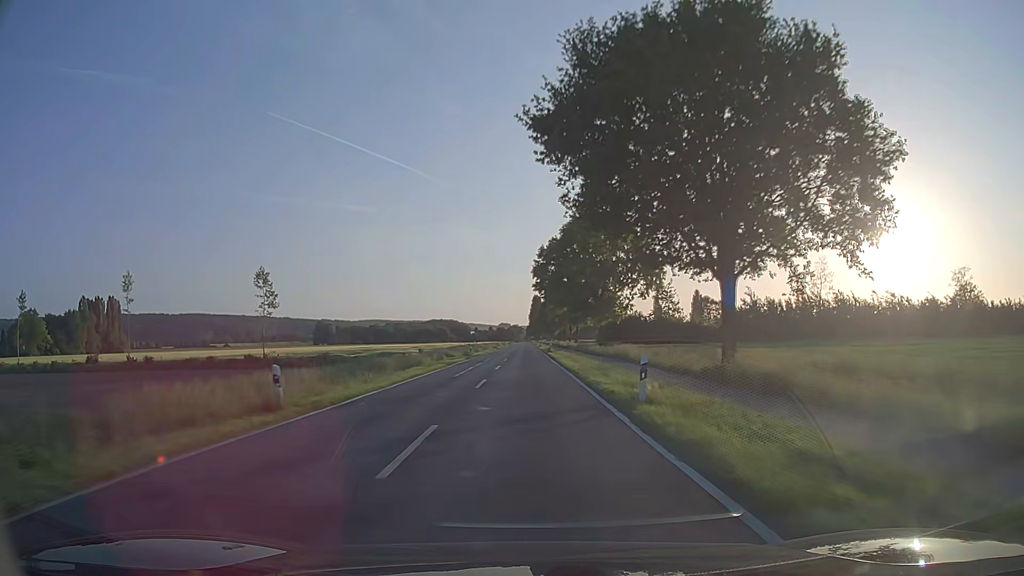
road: secondary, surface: asphalt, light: Day
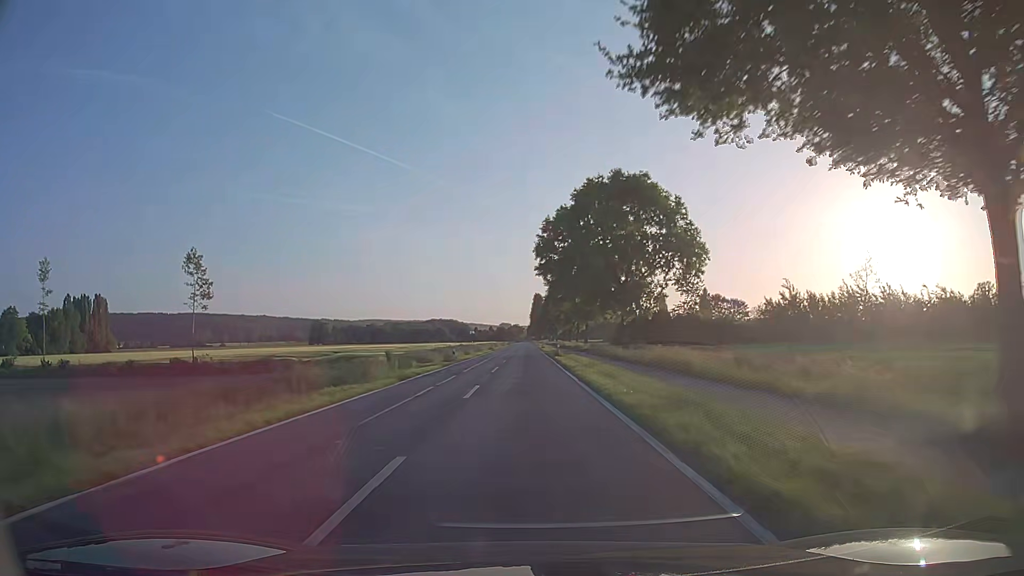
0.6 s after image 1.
(-0.1, +15.2) m; -1°
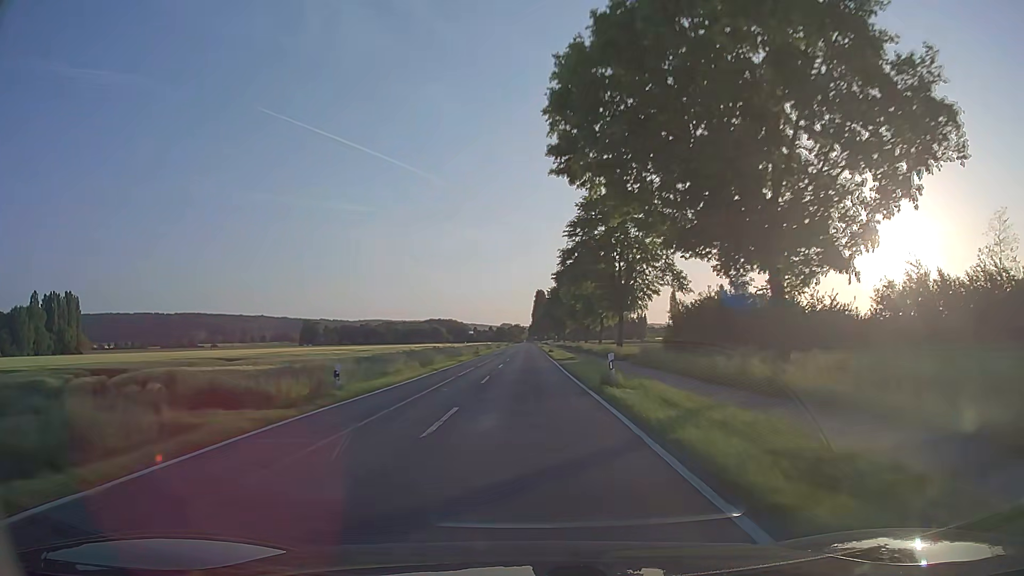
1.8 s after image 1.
(+0.1, +30.2) m; 0°
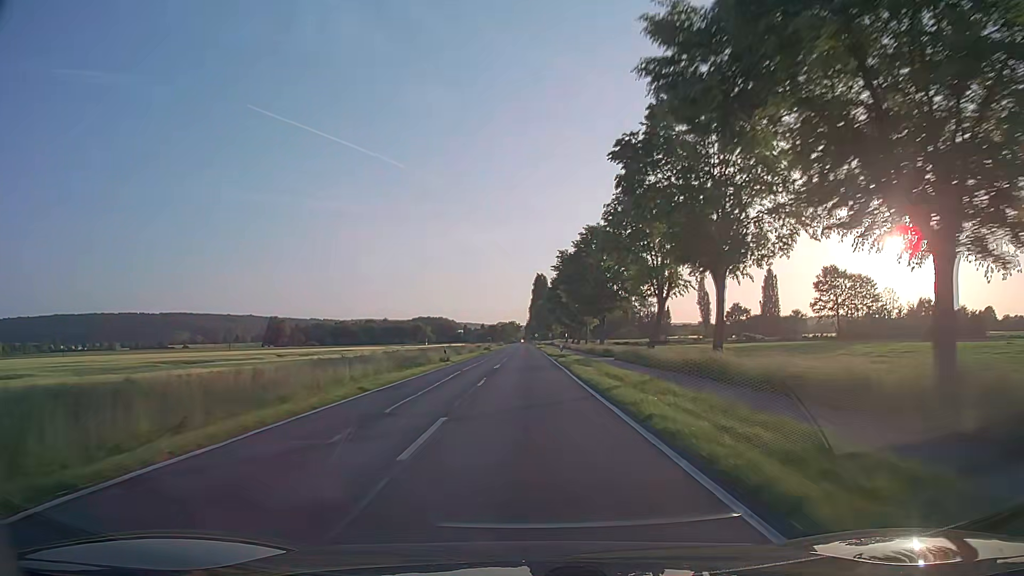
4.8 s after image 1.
(-0.1, +73.7) m; 0°
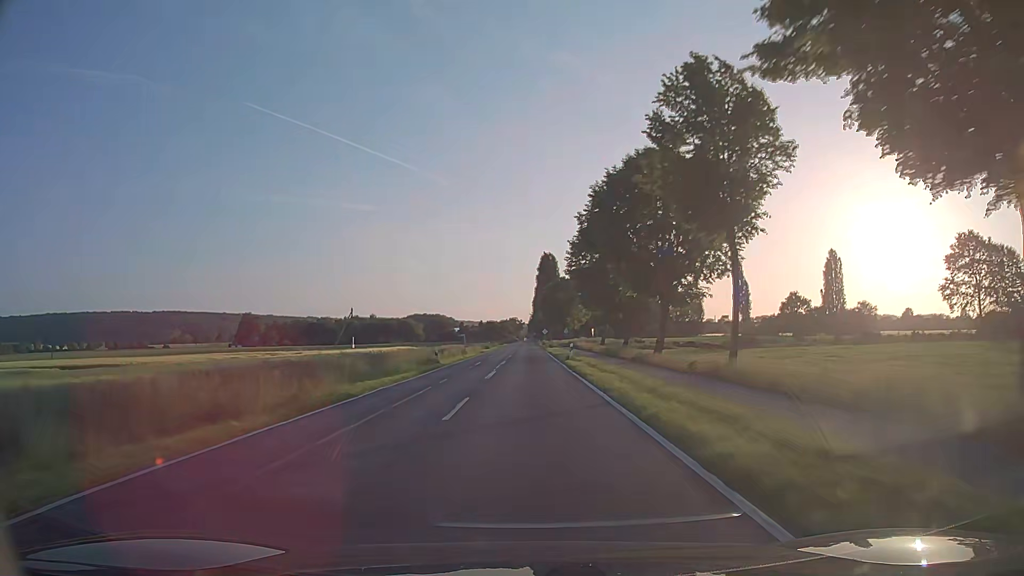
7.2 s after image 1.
(-0.2, +56.3) m; 0°
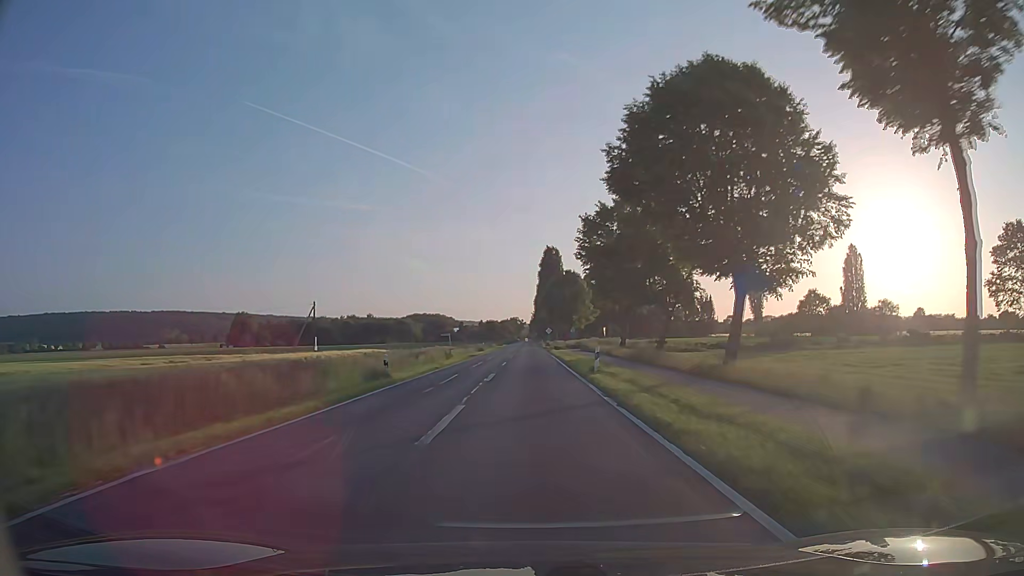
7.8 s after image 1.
(0.0, +13.6) m; 0°
